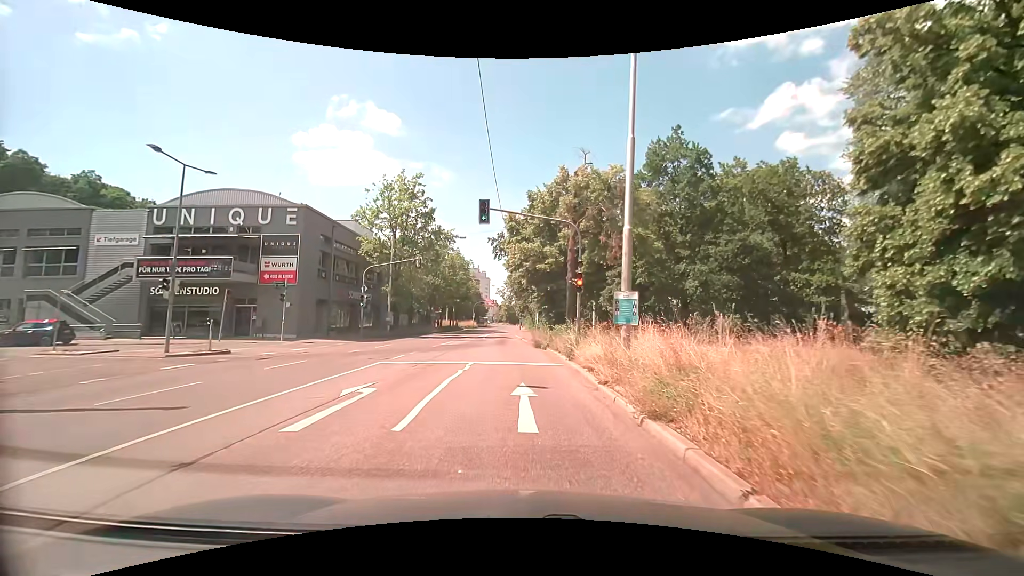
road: secondary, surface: asphalt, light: Day
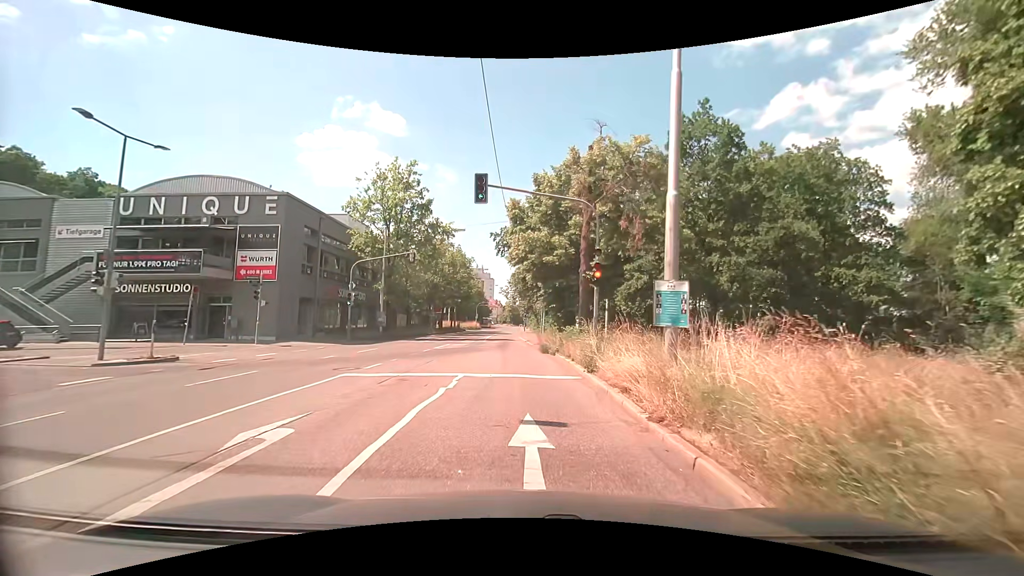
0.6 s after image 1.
(0.0, +3.6) m; -1°
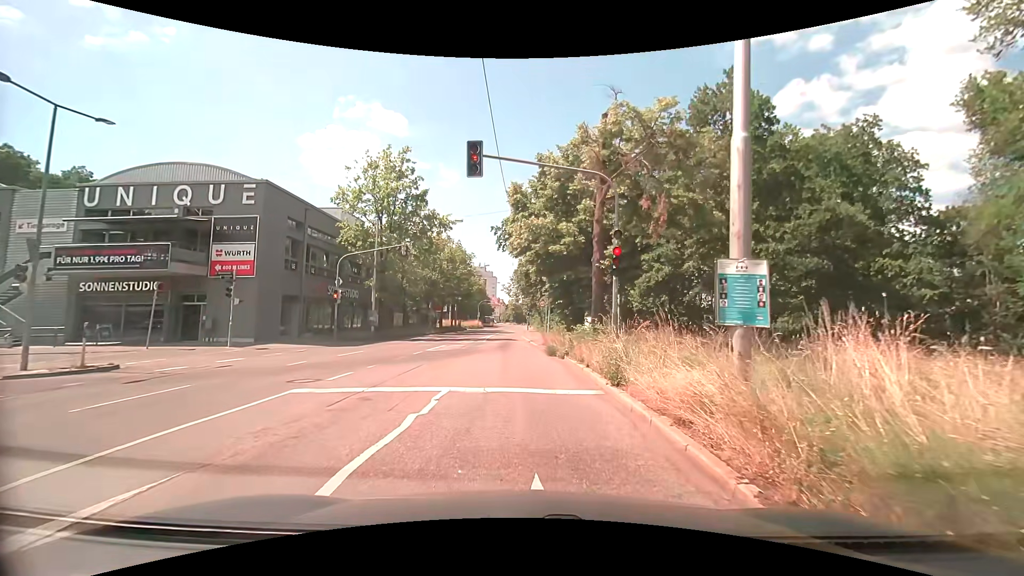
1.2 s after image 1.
(0.0, +2.8) m; 0°
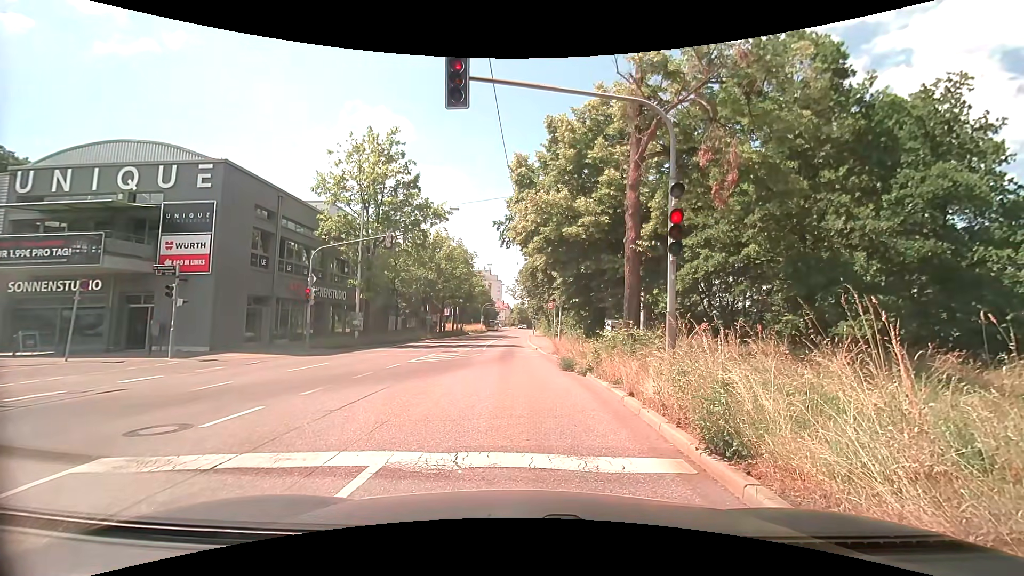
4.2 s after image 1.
(-0.1, +4.5) m; -2°
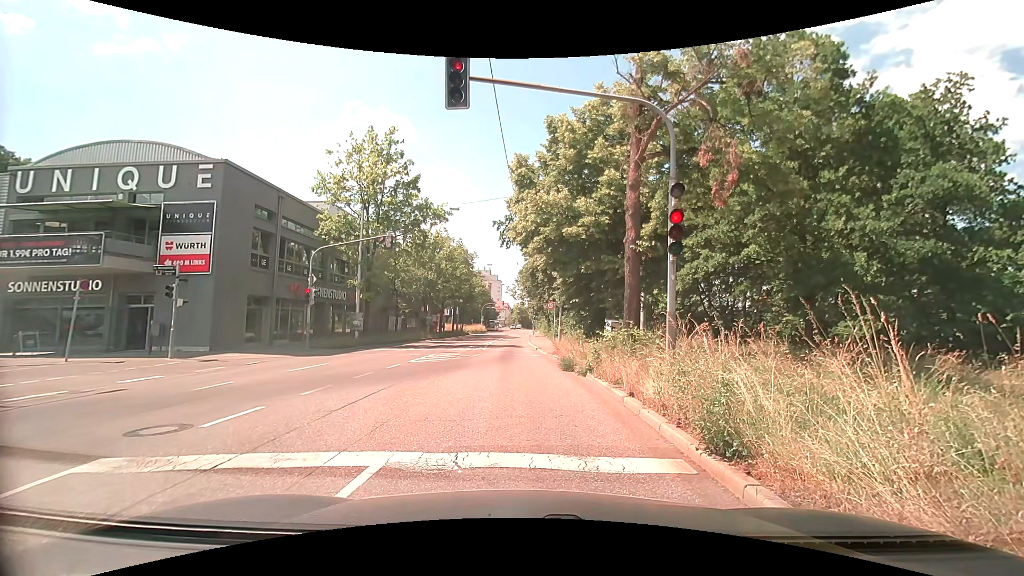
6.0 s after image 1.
(0.0, 0.0) m; 0°
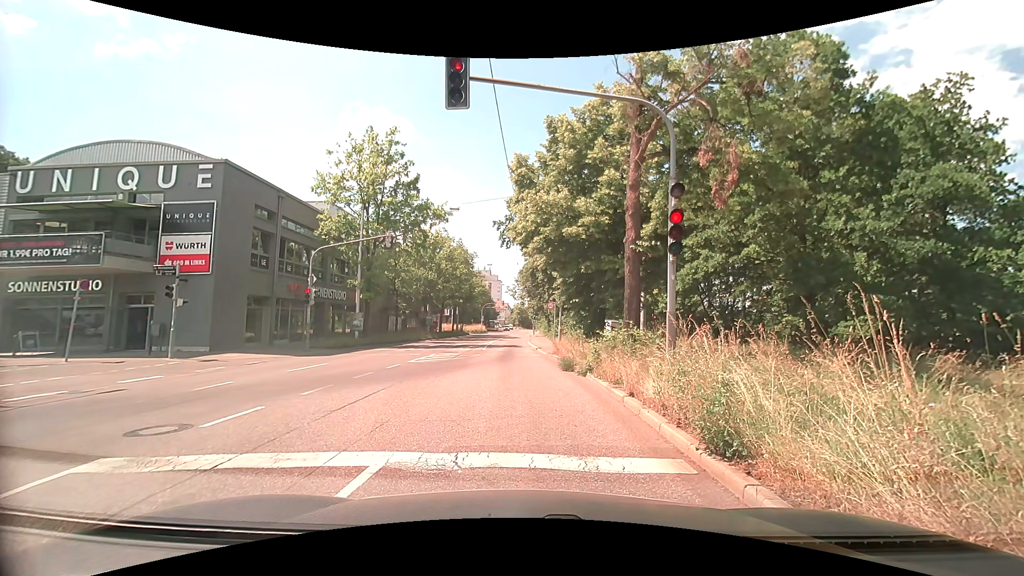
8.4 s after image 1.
(0.0, 0.0) m; 0°
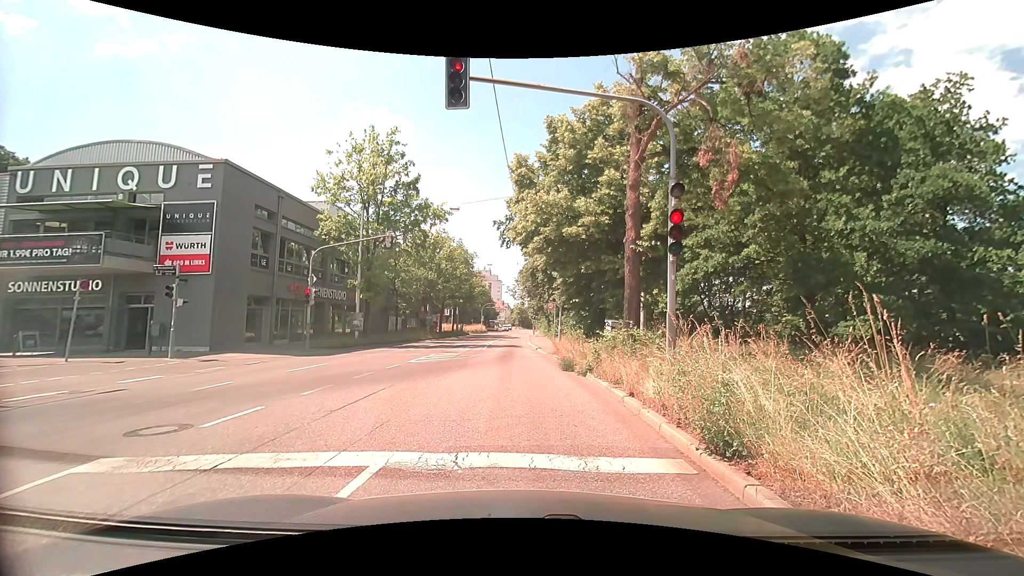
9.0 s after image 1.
(0.0, 0.0) m; 0°
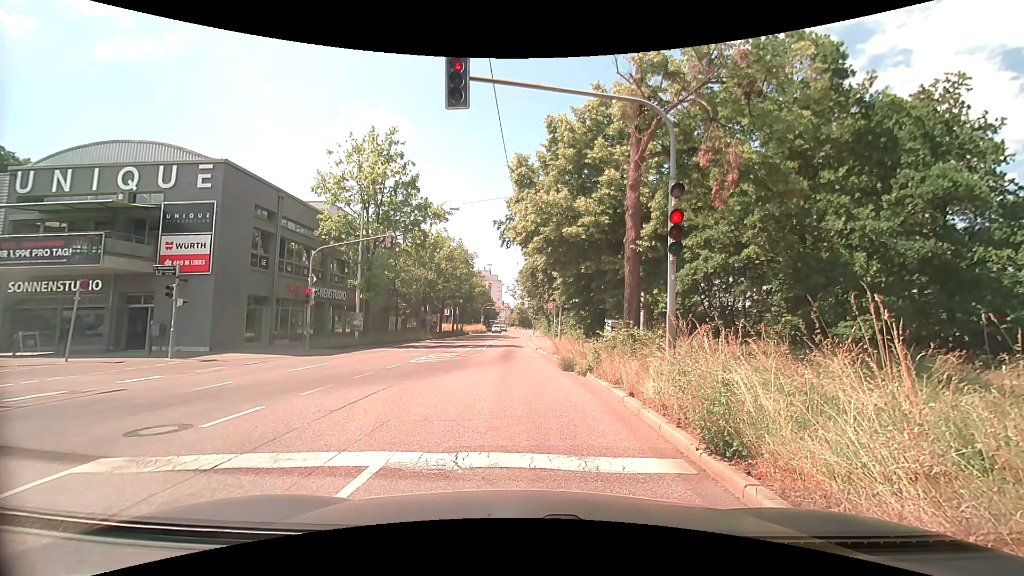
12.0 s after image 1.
(0.0, 0.0) m; 0°
(0, +10) (0, +20) (0, +30) (-1, +40) (0, +50) (0, +60) (0, +70) (0, +80) (0, +90) (0, +100) m
